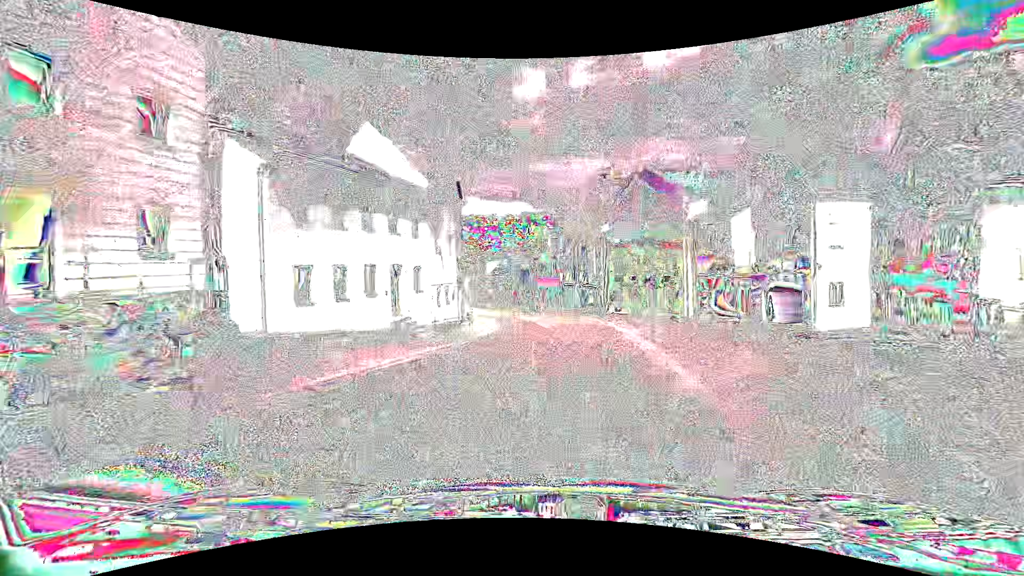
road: tertiary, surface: asphalt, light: Day
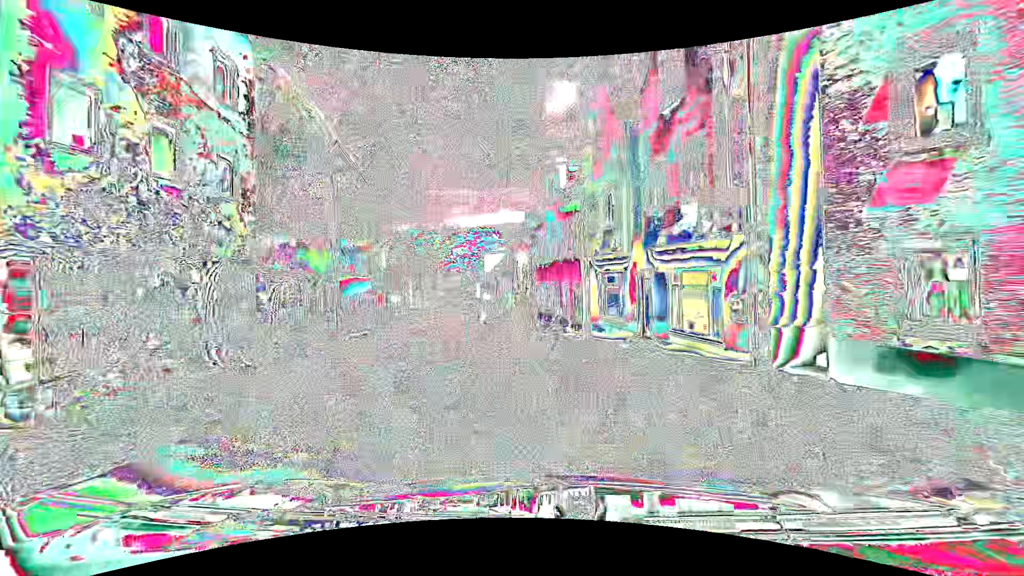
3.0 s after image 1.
(+1.9, +32.3) m; -2°
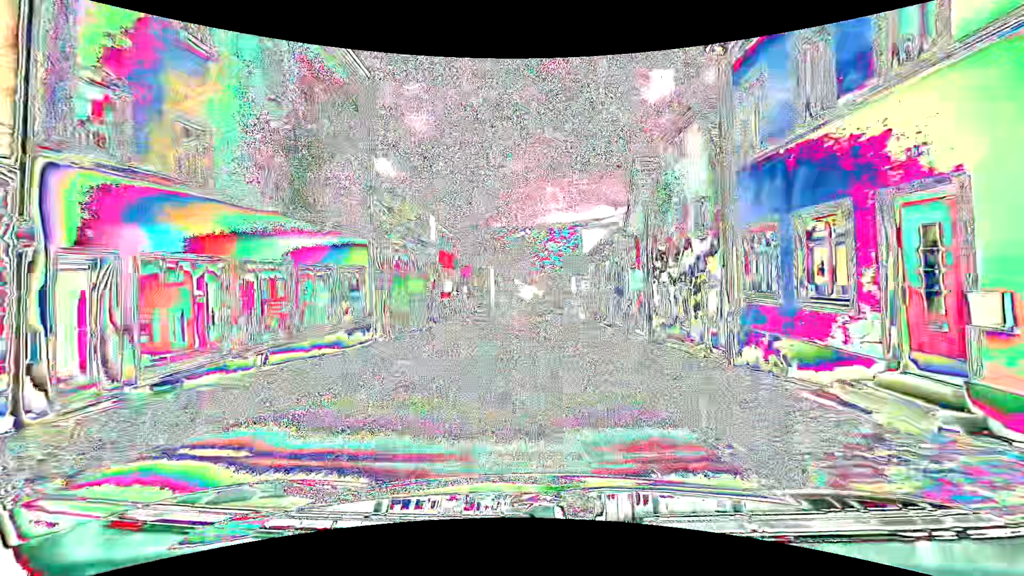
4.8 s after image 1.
(-2.5, +19.7) m; -12°
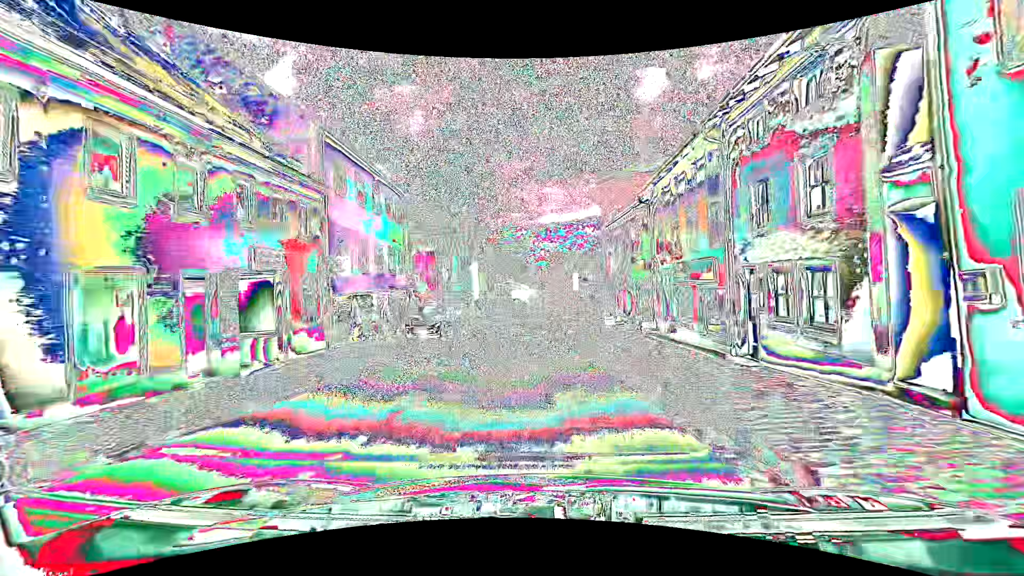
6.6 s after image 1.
(-0.2, +19.4) m; -1°
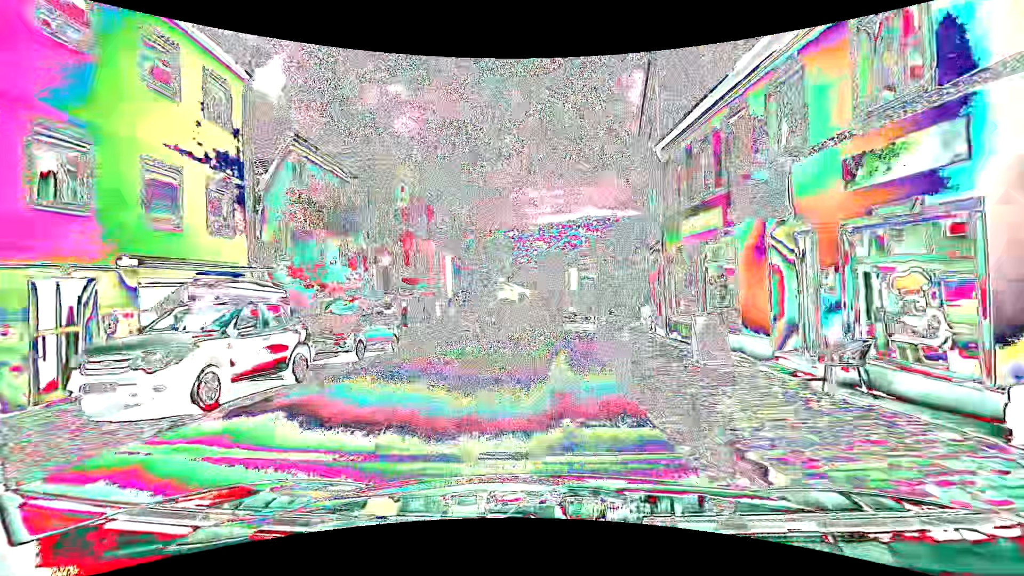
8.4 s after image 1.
(+0.3, +16.5) m; +1°
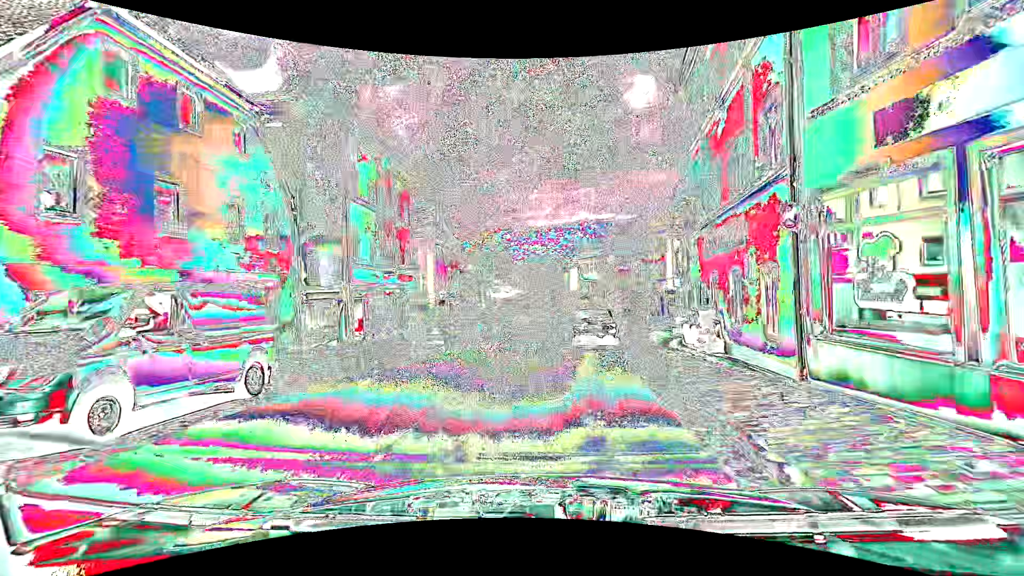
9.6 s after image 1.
(0.0, +8.1) m; +2°
